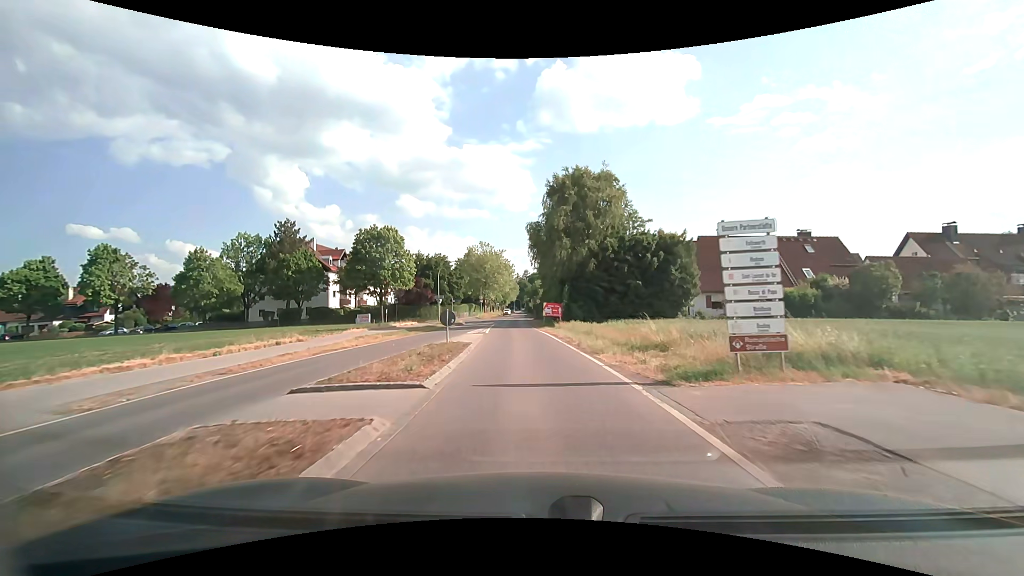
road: secondary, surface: asphalt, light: Day
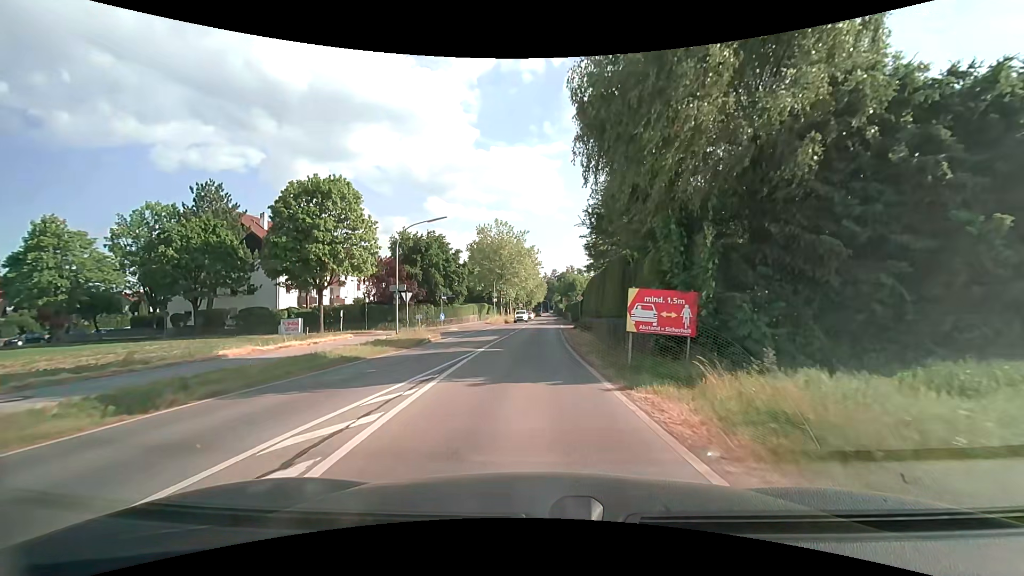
(-1.0, +27.2) m; -4°
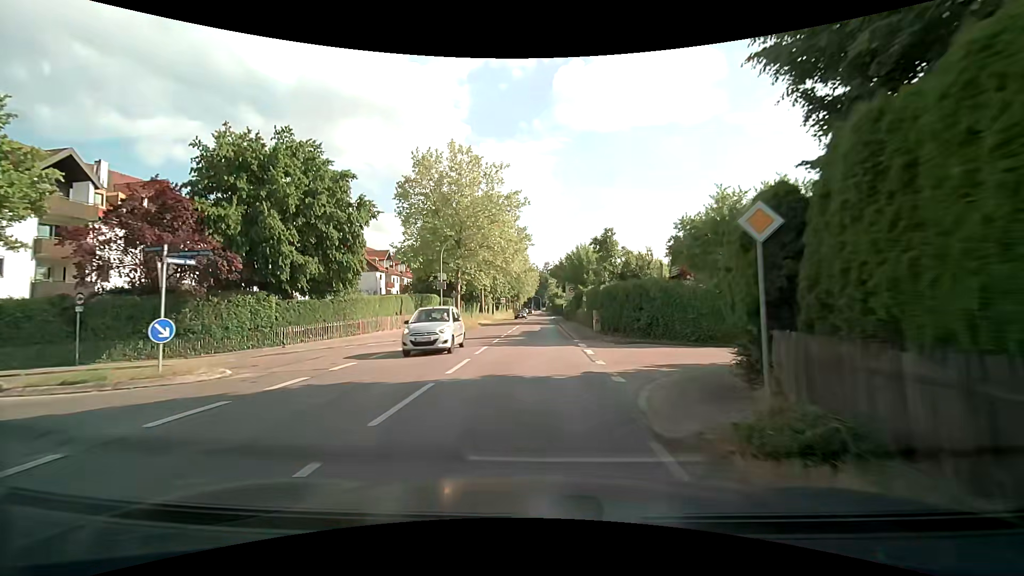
(+0.6, +34.0) m; +1°
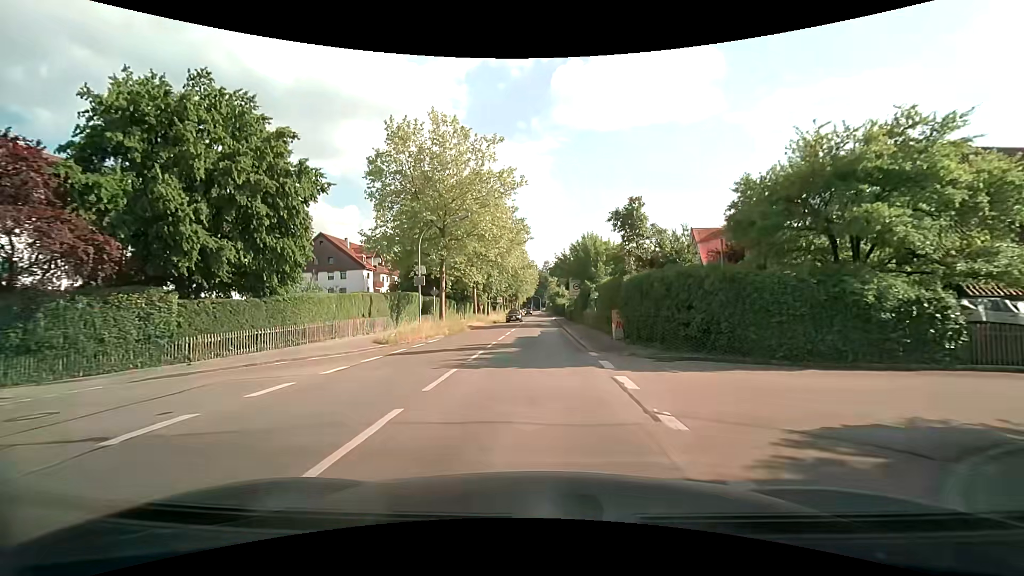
(0.0, +6.8) m; 0°
(0, +10) (0, +20) (0, +30) (0, +40) (+1, +50) (+1, +60) (+1, +70) (+1, +80) (+2, +90) (+2, +100) m
